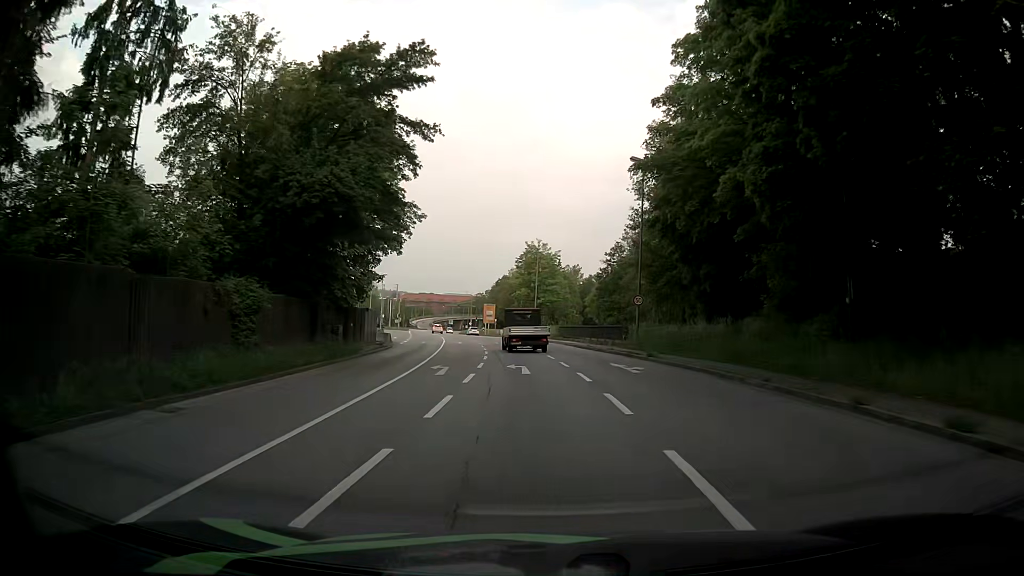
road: primary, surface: asphalt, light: Day
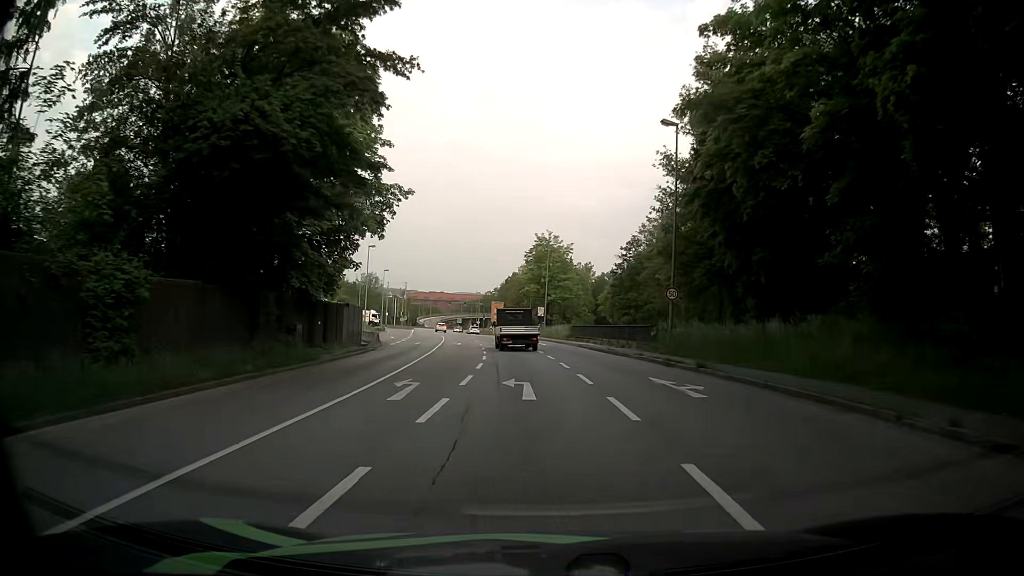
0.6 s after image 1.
(0.0, +6.9) m; 0°
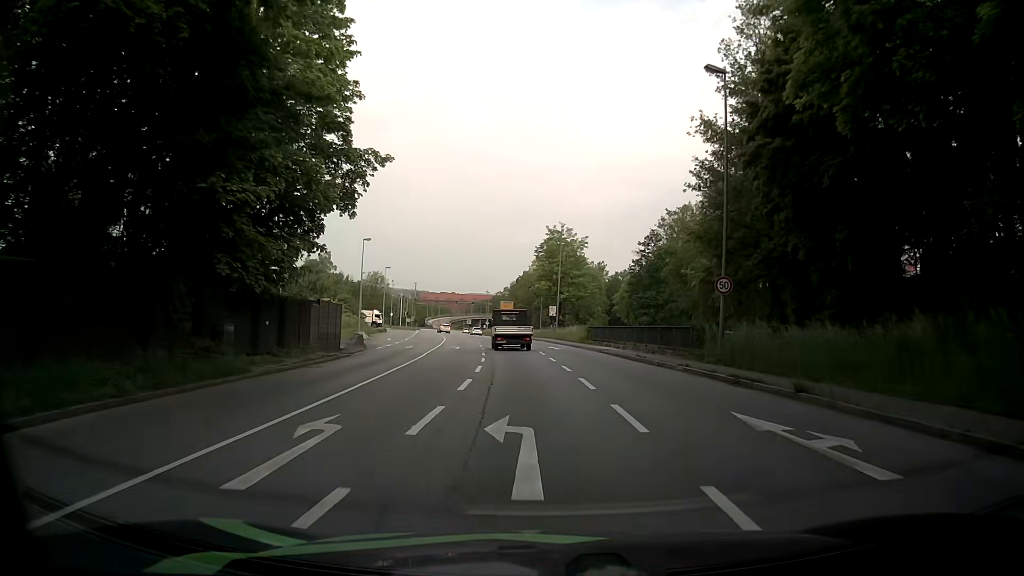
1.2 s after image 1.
(-0.2, +6.9) m; -2°
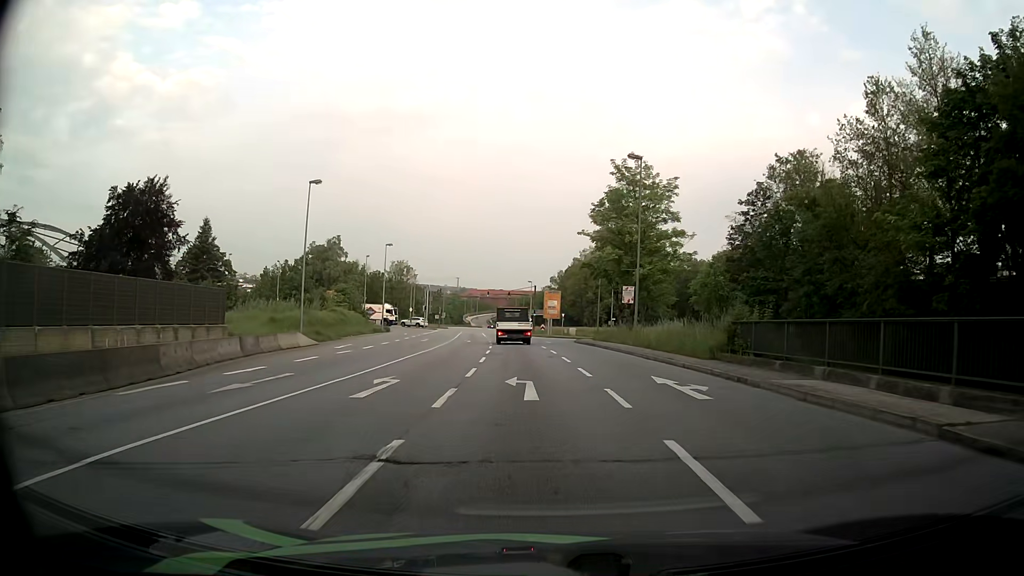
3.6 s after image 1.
(-0.8, +28.2) m; -3°
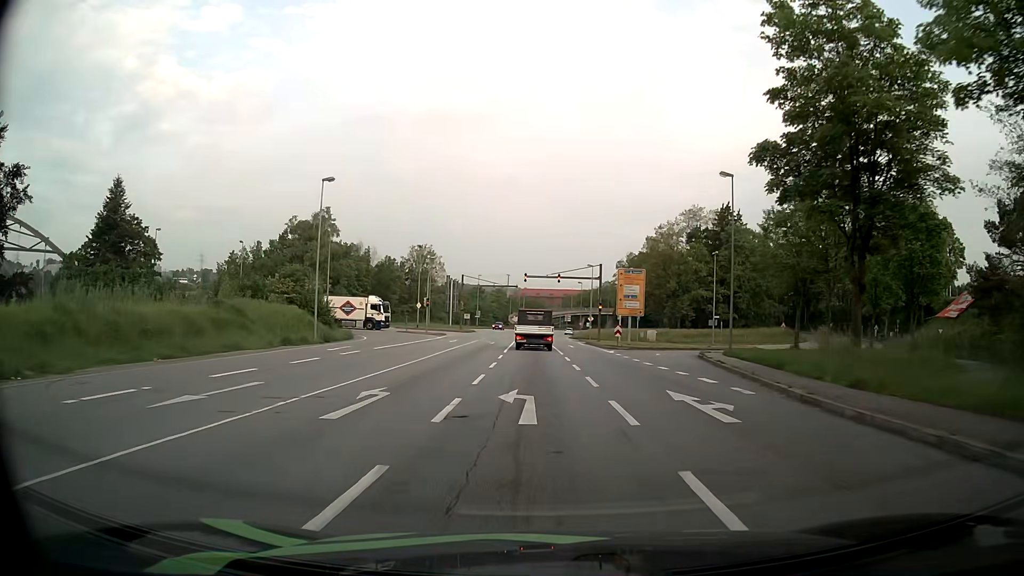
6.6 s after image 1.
(-1.6, +37.4) m; -5°
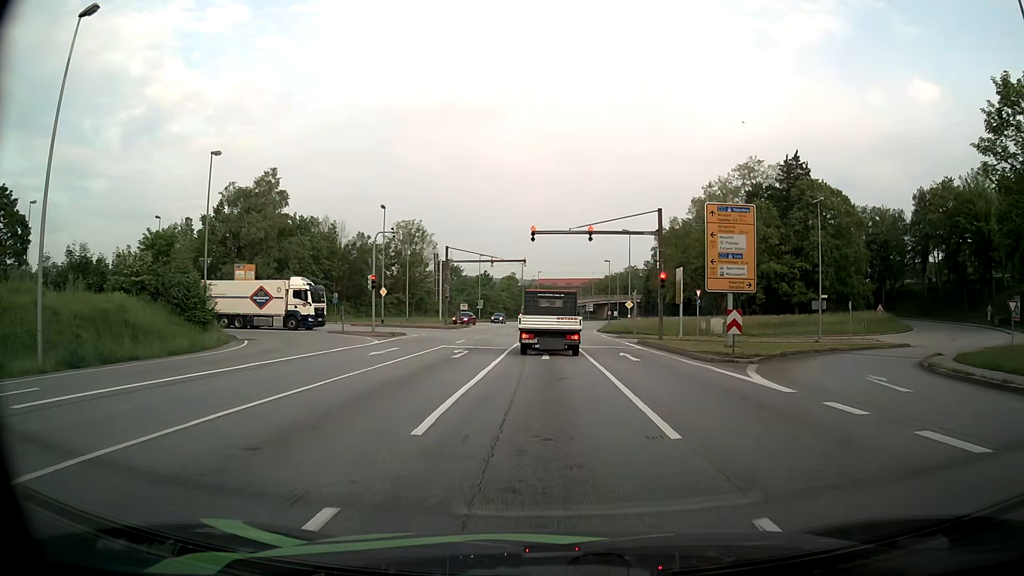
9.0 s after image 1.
(-0.4, +25.2) m; -2°
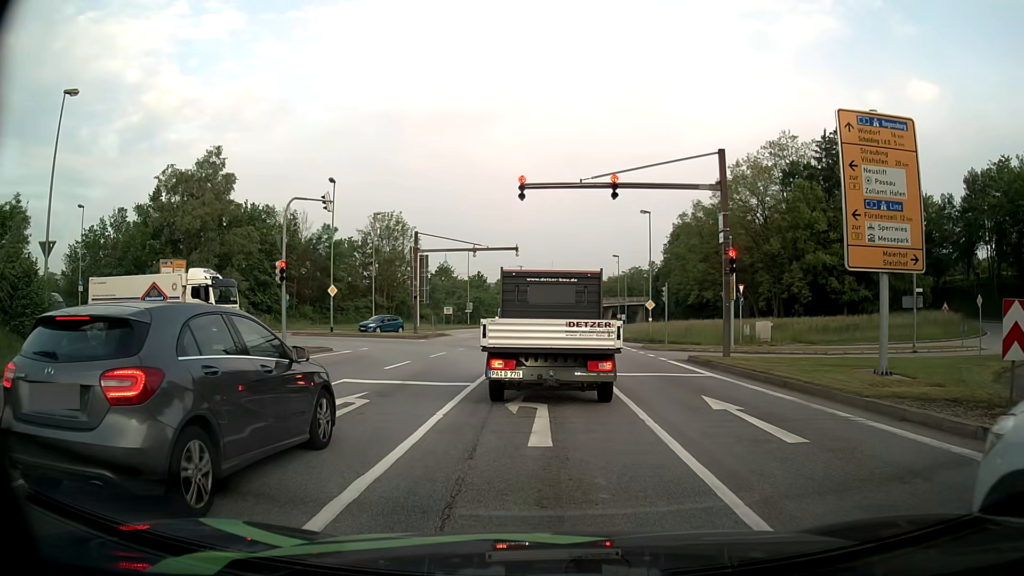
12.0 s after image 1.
(+0.1, +13.2) m; -1°
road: primary_link
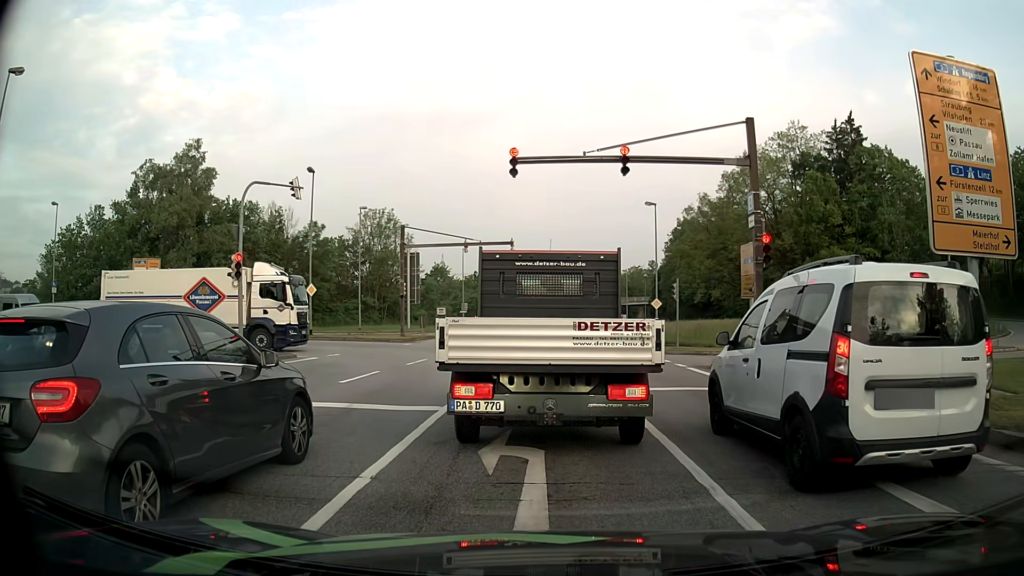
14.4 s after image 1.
(0.0, +3.6) m; -1°
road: primary
